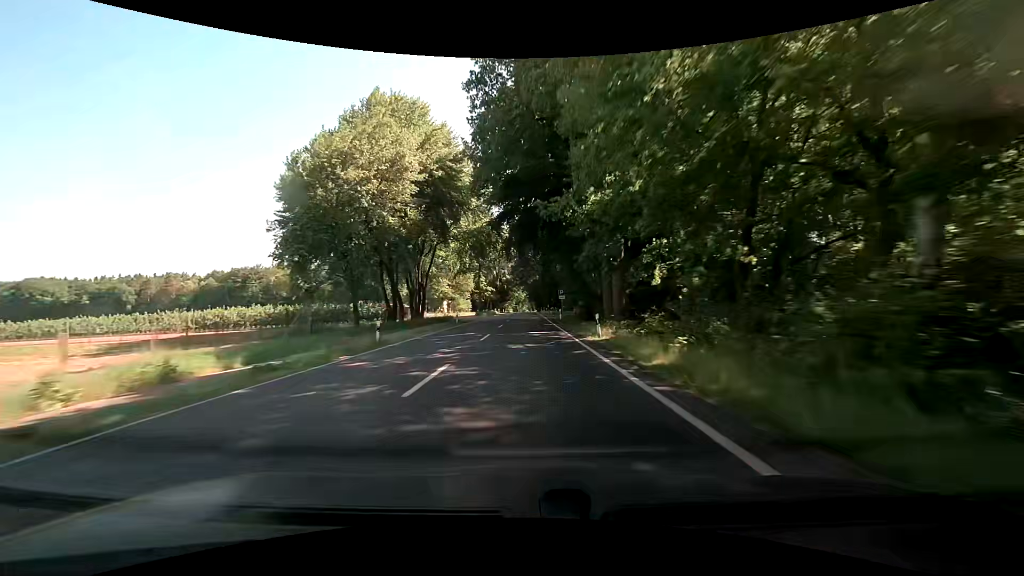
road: primary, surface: asphalt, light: Day
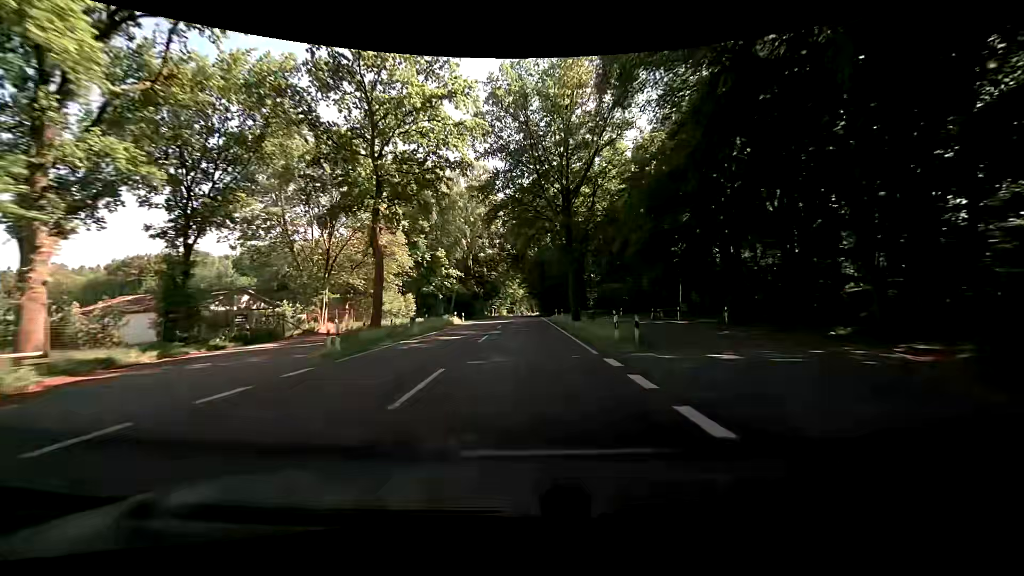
(+0.5, +62.5) m; +1°
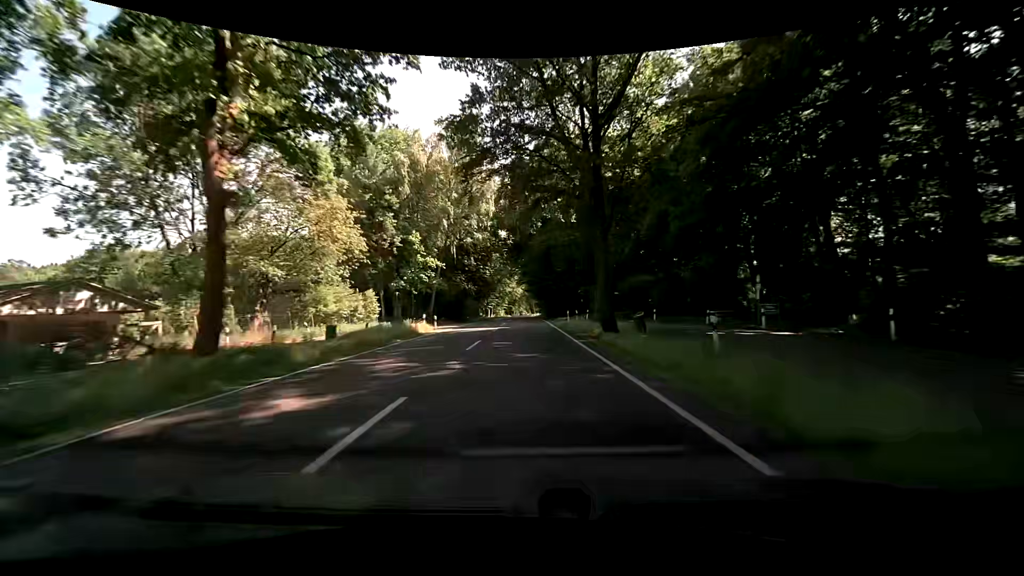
(-0.1, +15.7) m; 0°
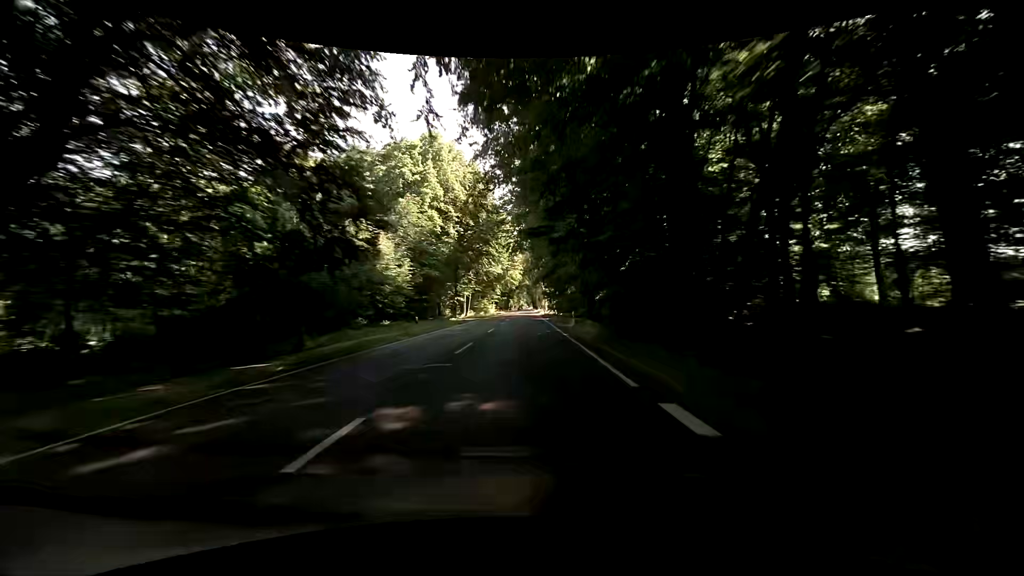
(-0.3, +62.9) m; -1°
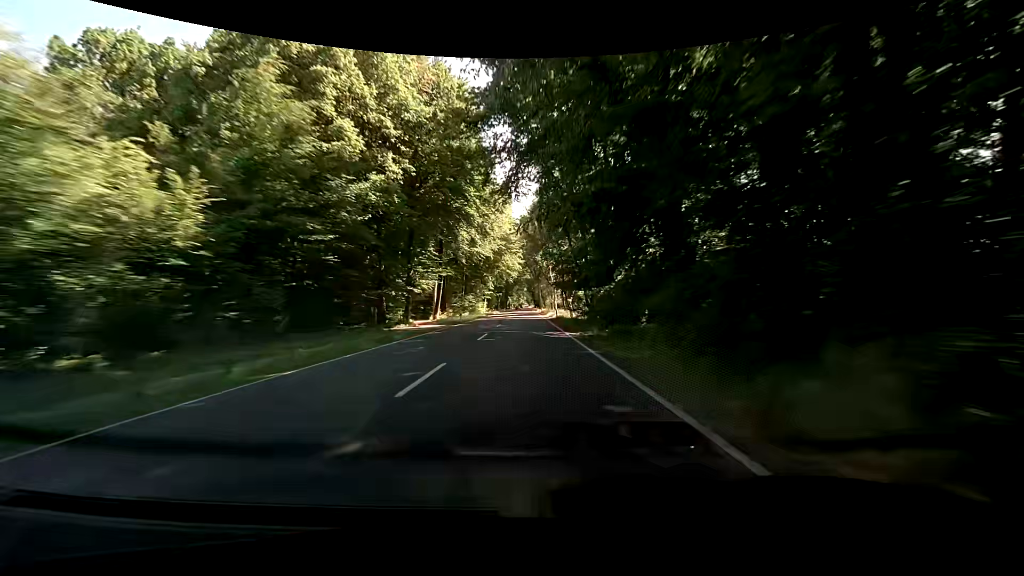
(0.0, +31.4) m; 0°
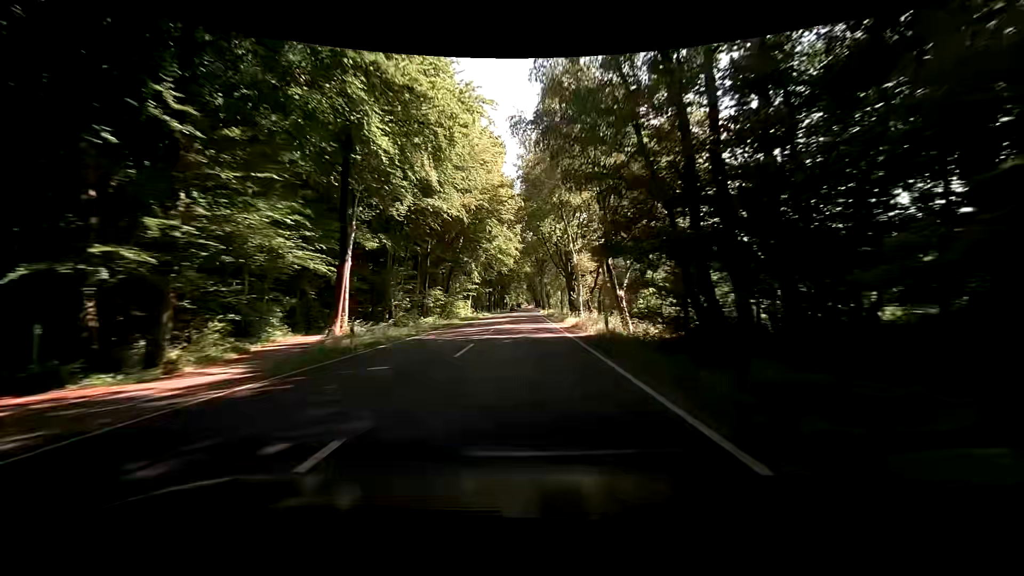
(+0.3, +31.1) m; 0°
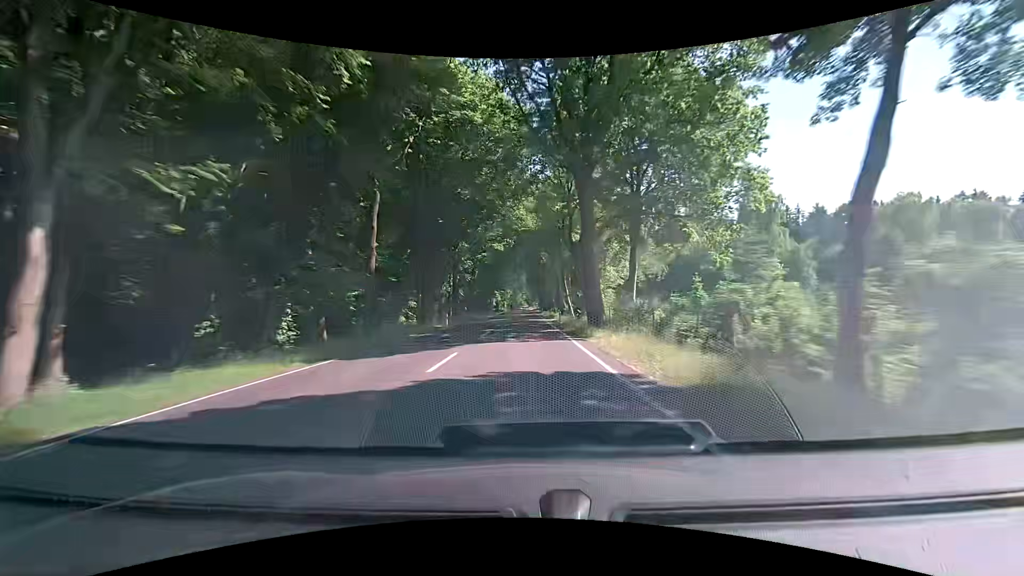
(+0.4, +76.4) m; 0°
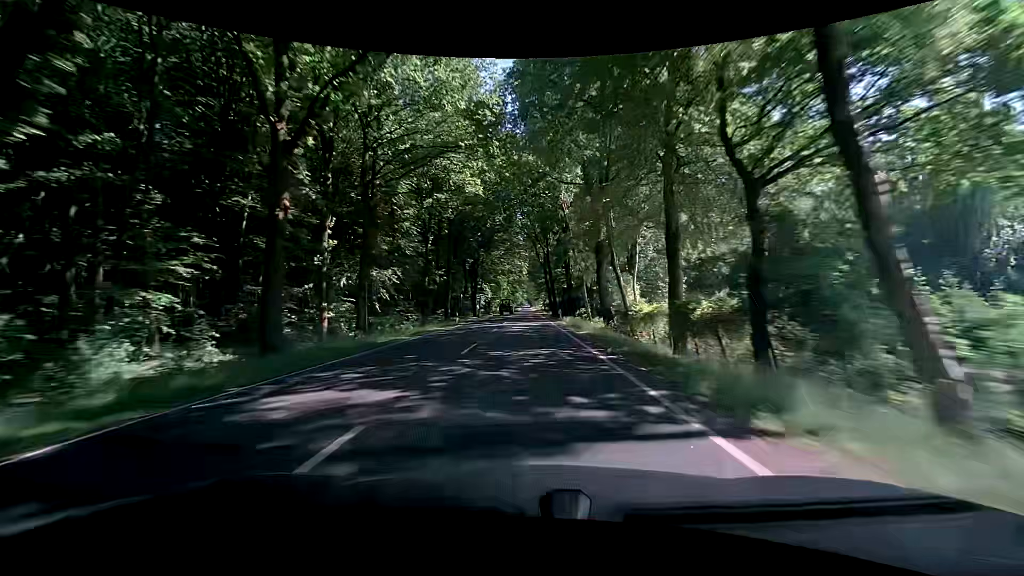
(+0.1, +45.8) m; 0°
(0, +10) (0, +20) (0, +30) (0, +40) (0, +50) (0, +60) (0, +70) (0, +80) (0, +90) (0, +100) m
